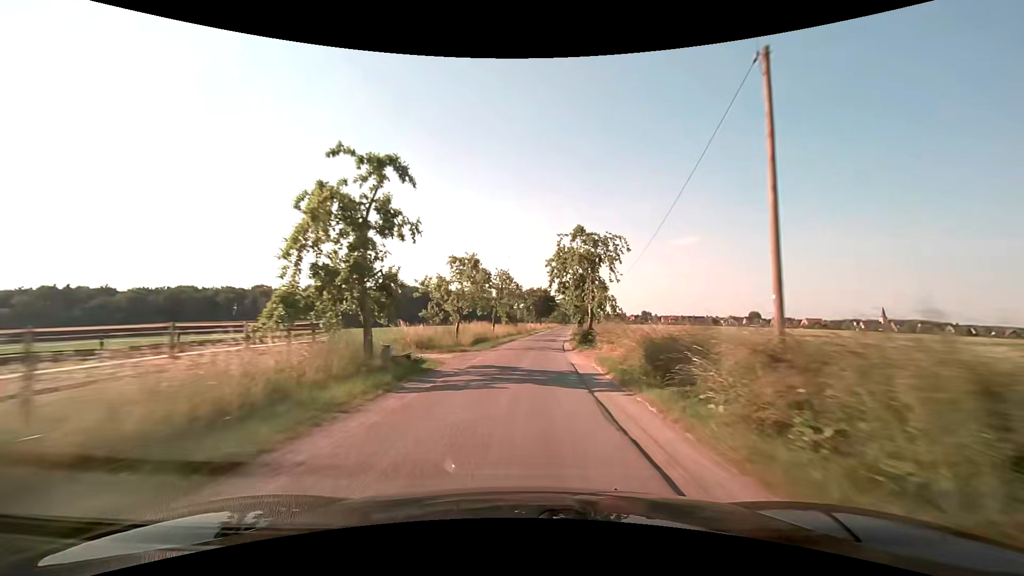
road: unclassified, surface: asphalt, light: Day
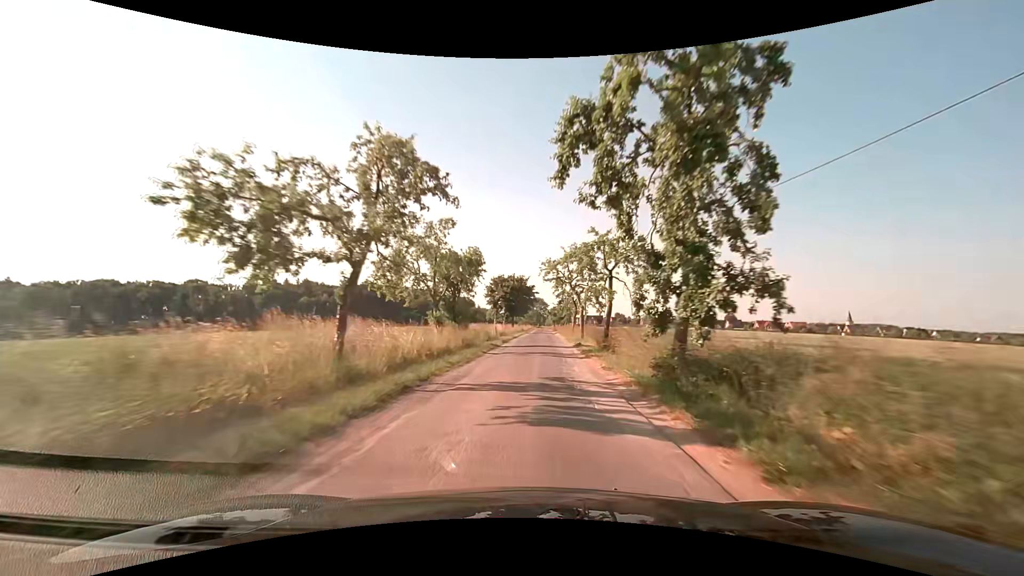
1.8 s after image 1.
(+0.9, +32.2) m; +3°
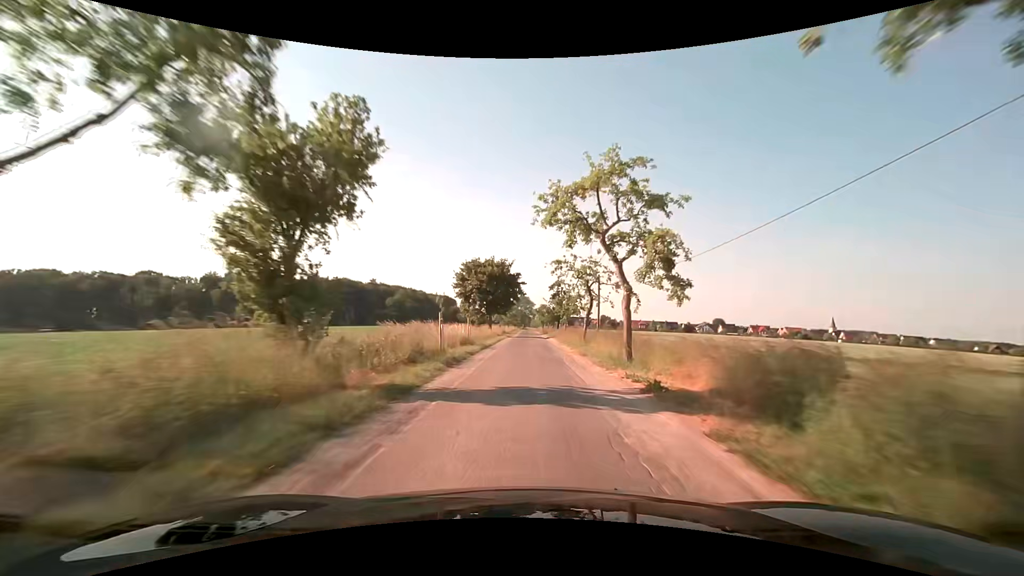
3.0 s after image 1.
(+0.4, +21.5) m; +2°
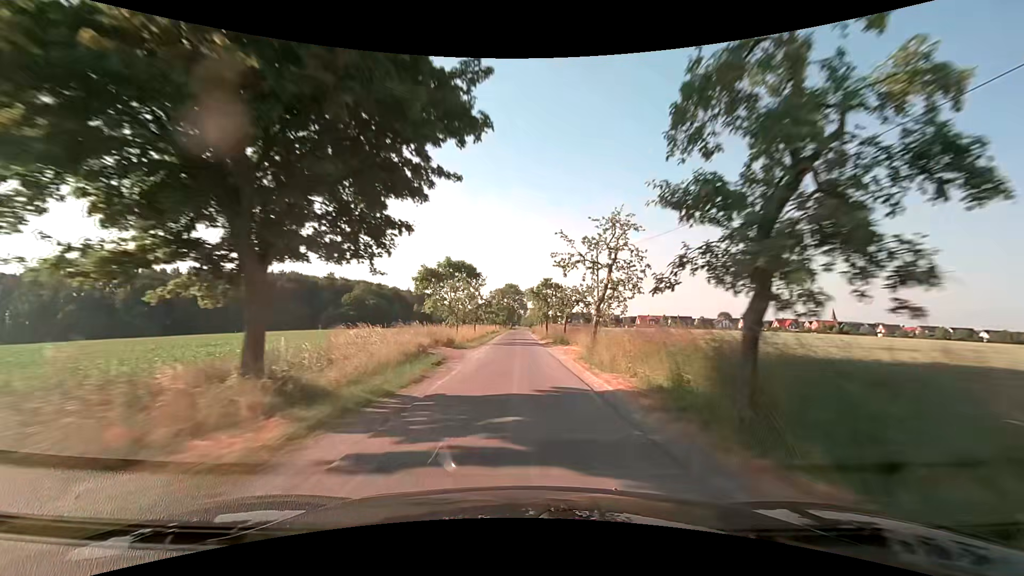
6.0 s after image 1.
(+1.1, +53.5) m; +2°
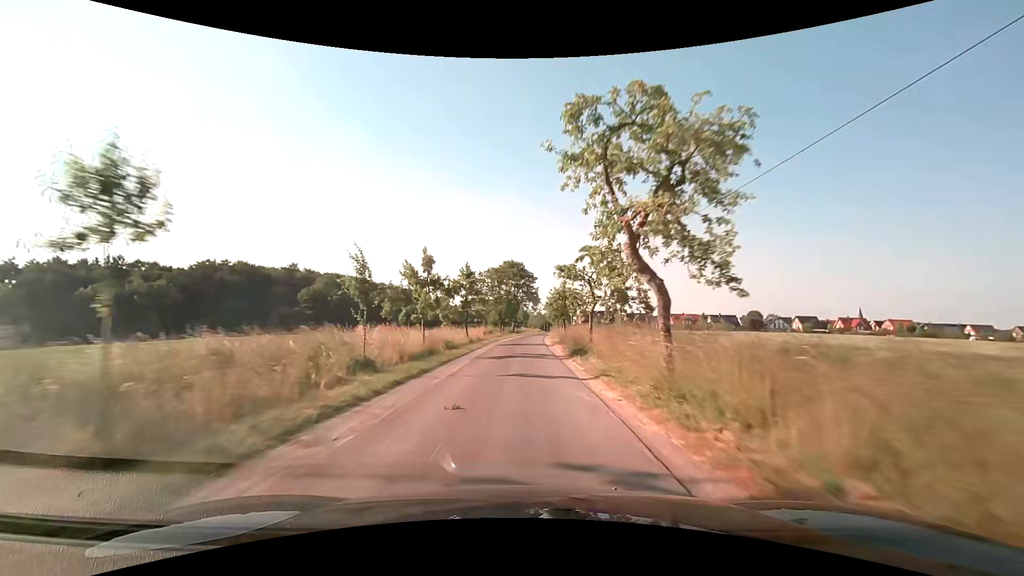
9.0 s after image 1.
(-0.3, +53.6) m; -1°
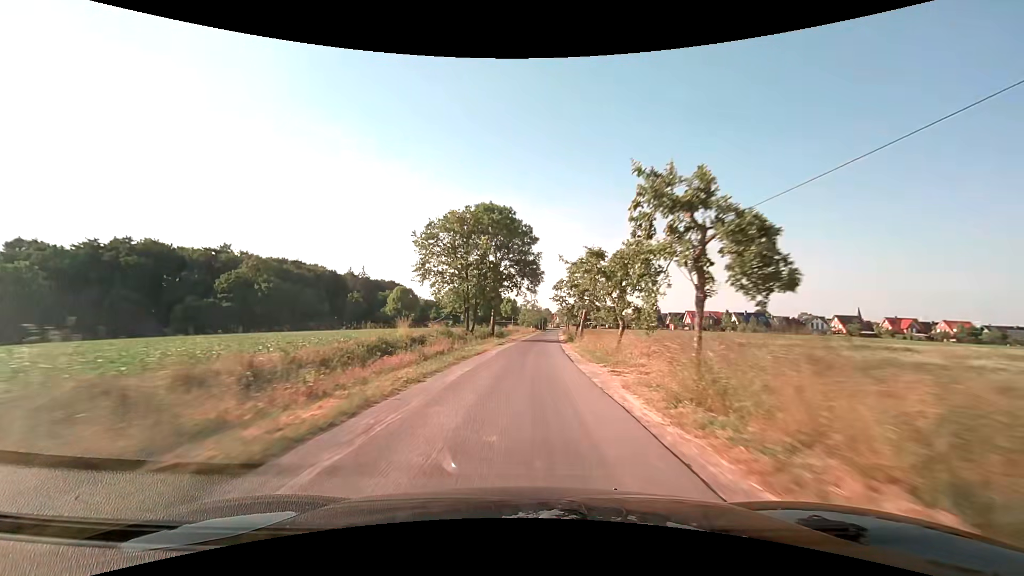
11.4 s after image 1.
(0.0, +42.9) m; +1°
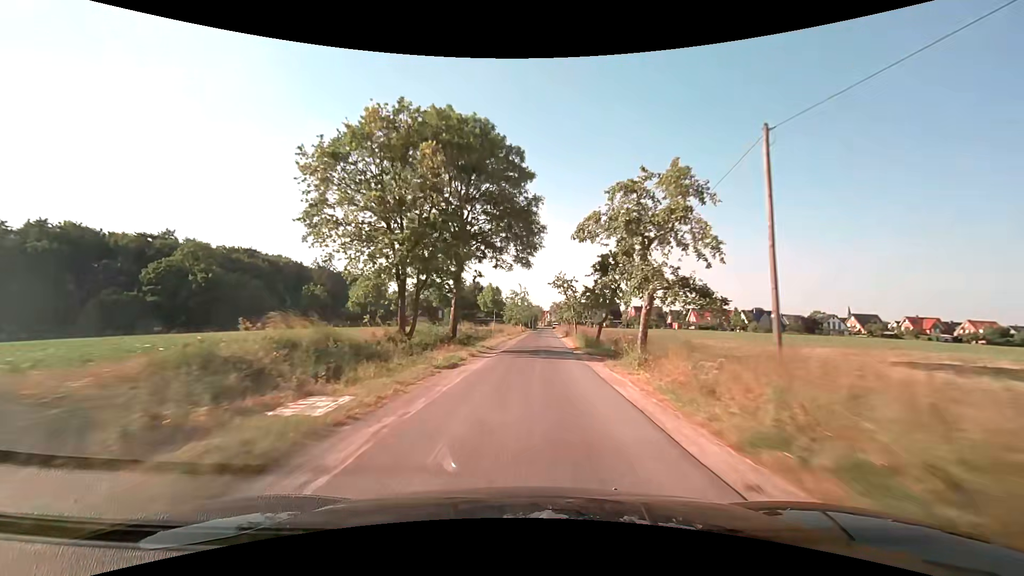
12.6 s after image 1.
(+0.3, +21.5) m; +1°
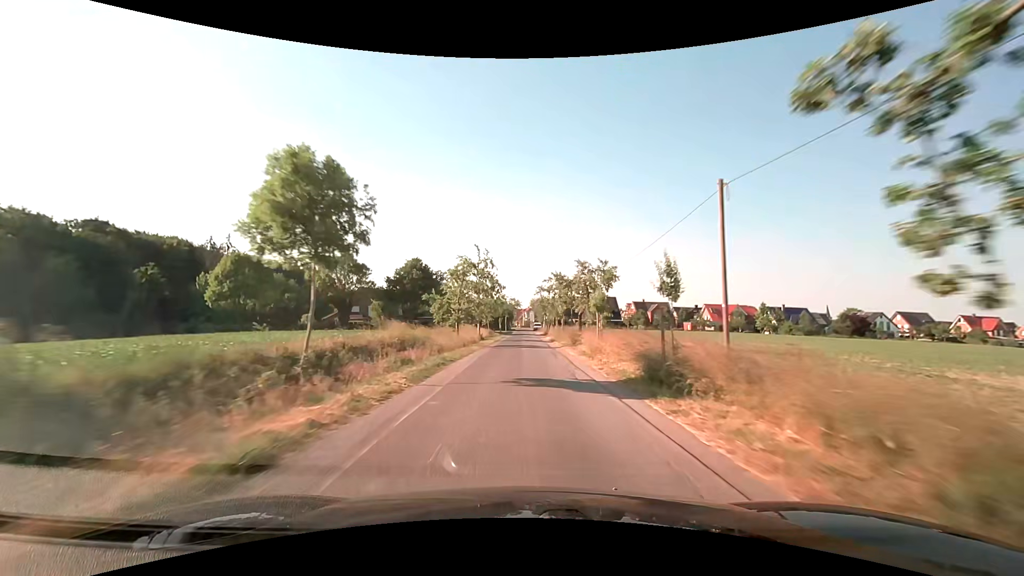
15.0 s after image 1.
(+1.3, +43.1) m; +3°
(0, +10) (0, +20) (0, +30) (0, +40) (0, +50) (0, +60) (0, +70) (0, +80) (0, +90) (+1, +100) m
